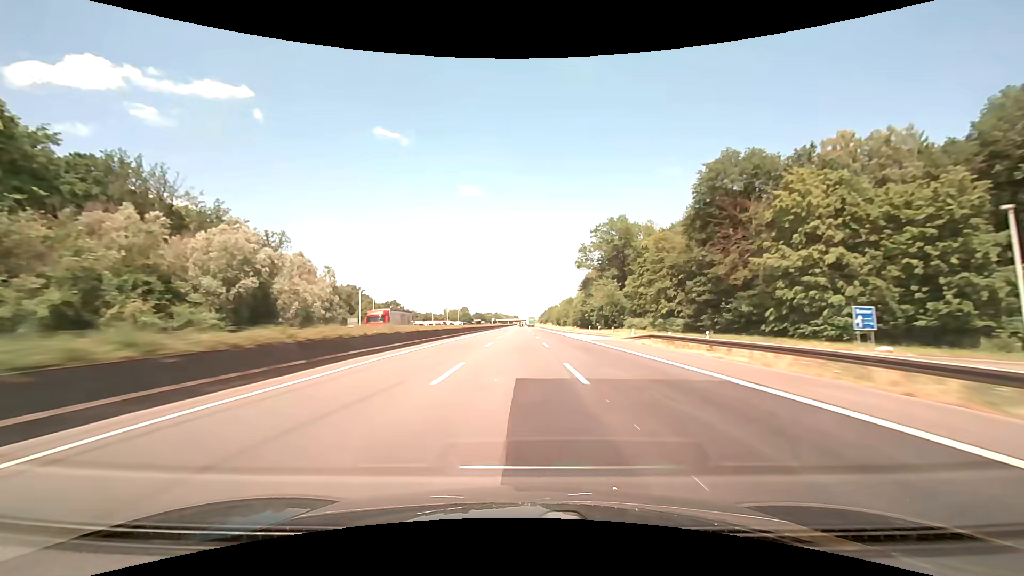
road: motorway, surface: asphalt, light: Day
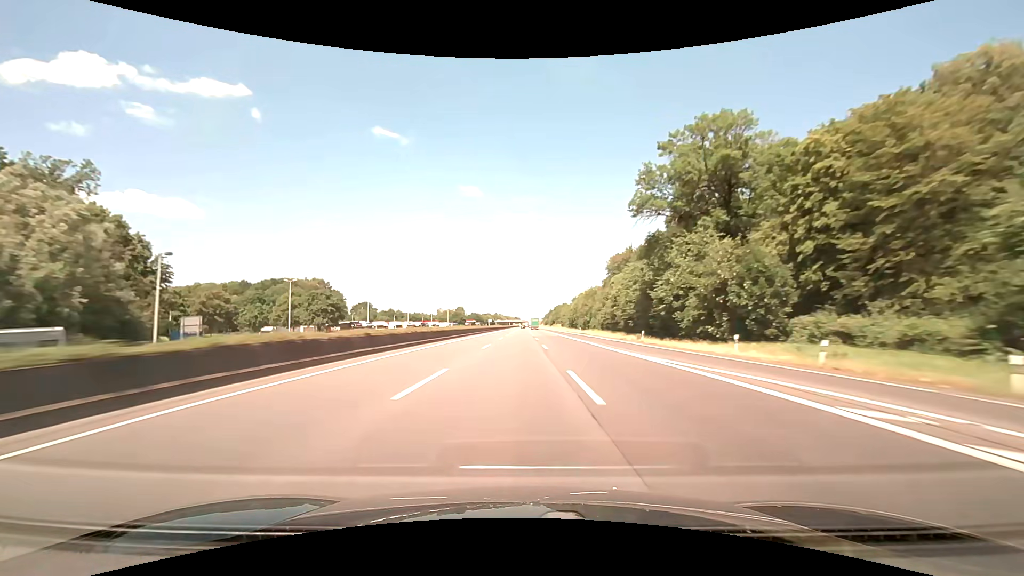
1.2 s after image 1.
(-0.2, +57.2) m; 0°
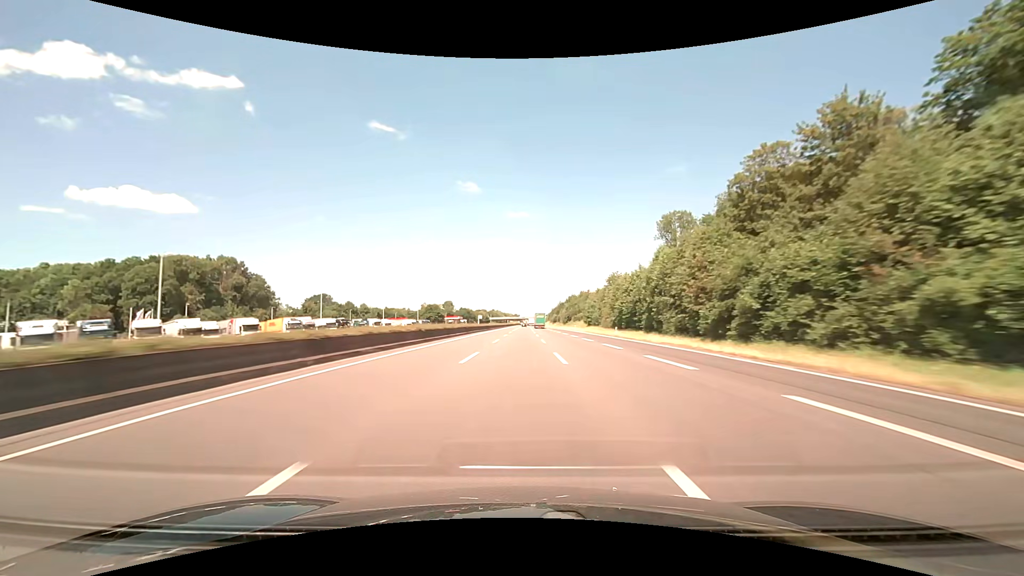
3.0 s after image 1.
(-0.1, +85.7) m; 0°
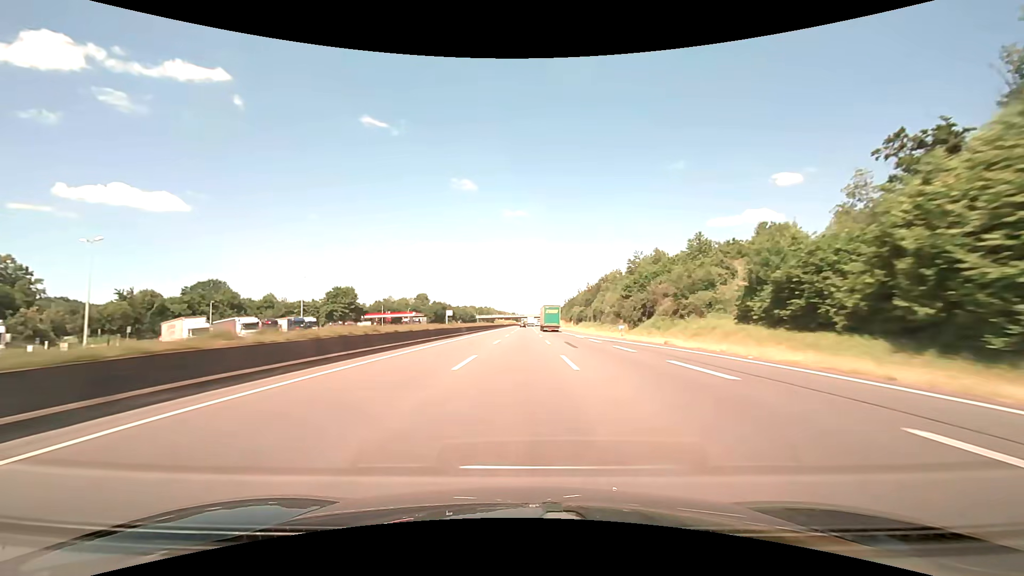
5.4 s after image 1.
(+0.3, +109.2) m; 0°
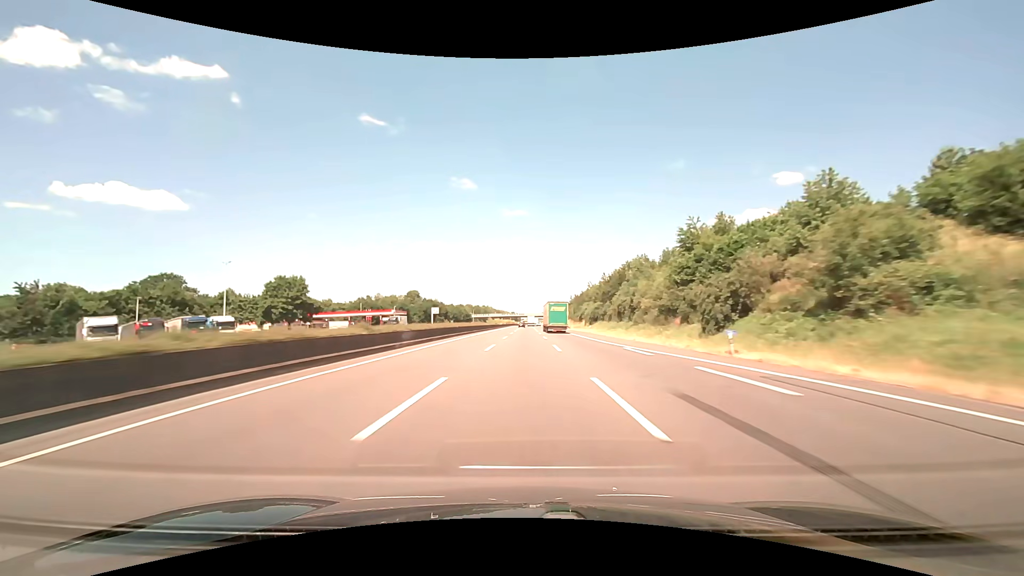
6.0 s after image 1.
(0.0, +26.3) m; 0°
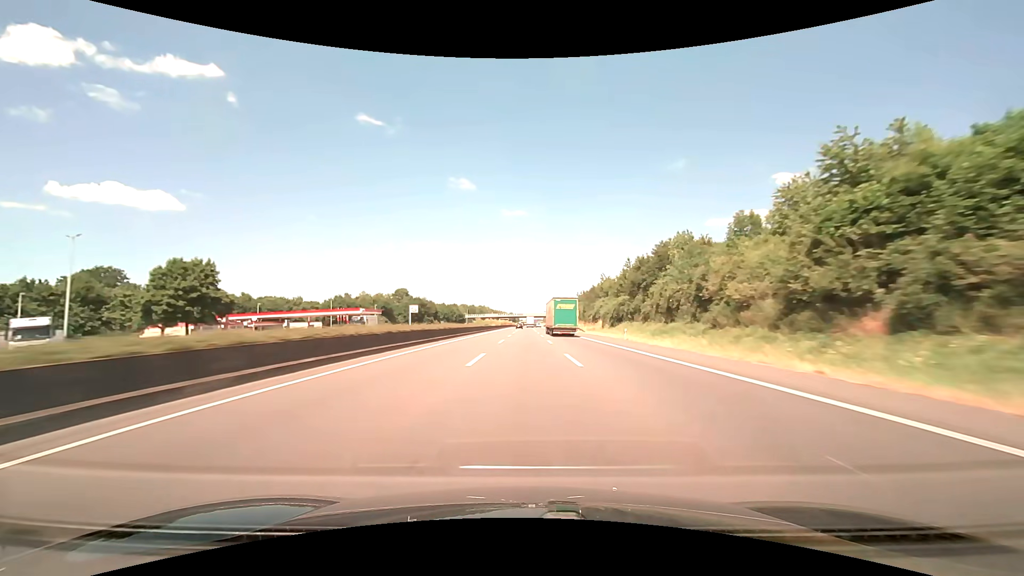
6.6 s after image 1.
(0.0, +25.9) m; 0°
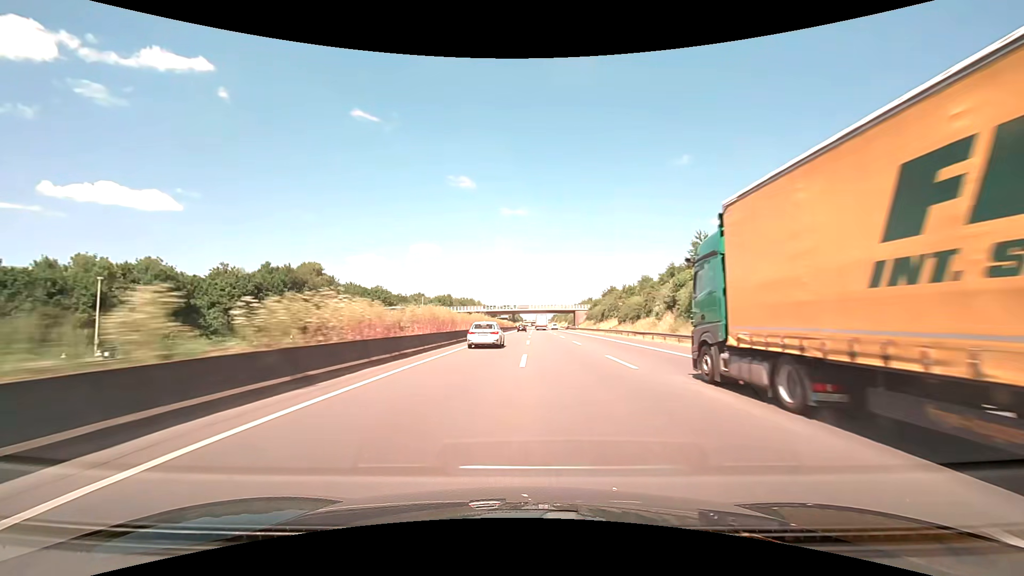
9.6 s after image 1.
(-0.6, +125.2) m; 0°
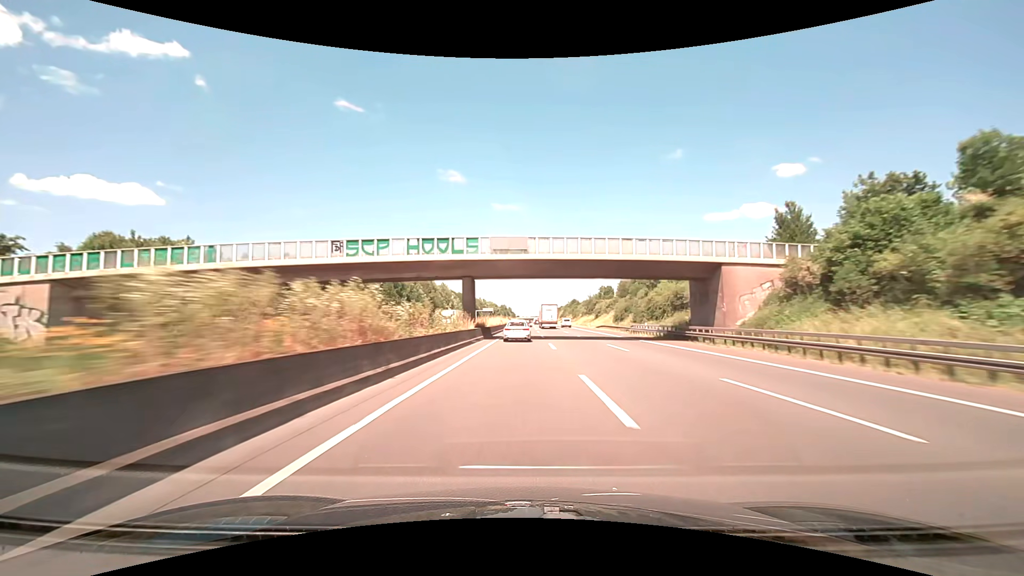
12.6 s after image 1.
(+0.5, +115.6) m; +1°
(0, +10) (0, +20) (0, +30) (0, +40) (0, +50) (0, +60) (0, +70) (+1, +80) (+1, +90) (+1, +100) m
